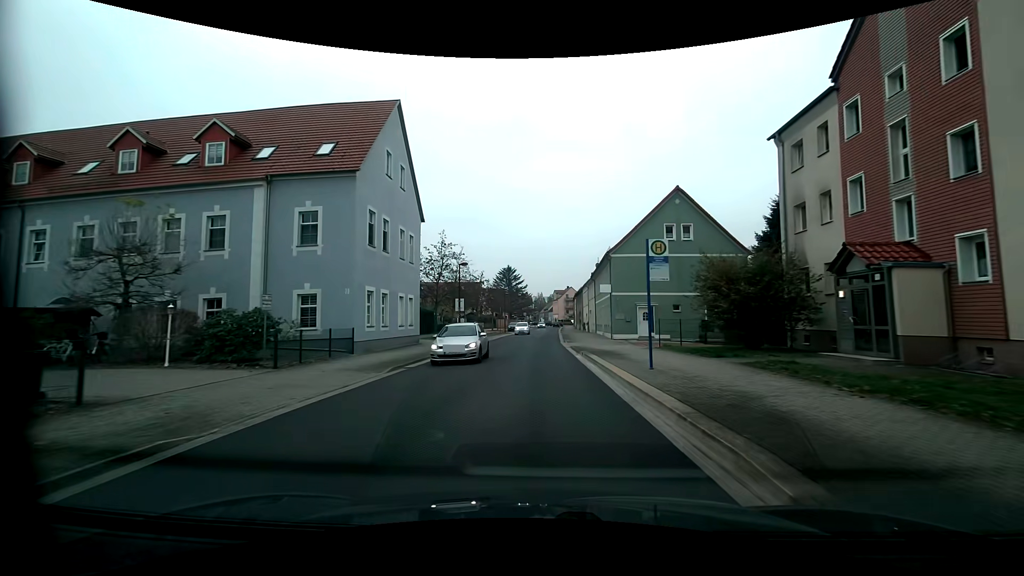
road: residential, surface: asphalt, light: Day
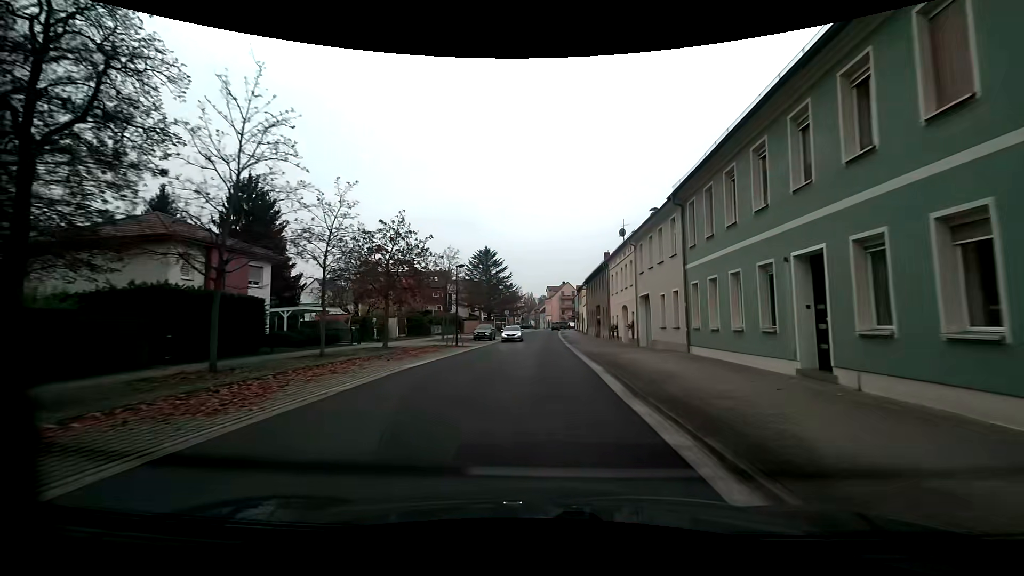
(0.0, +36.5) m; 0°
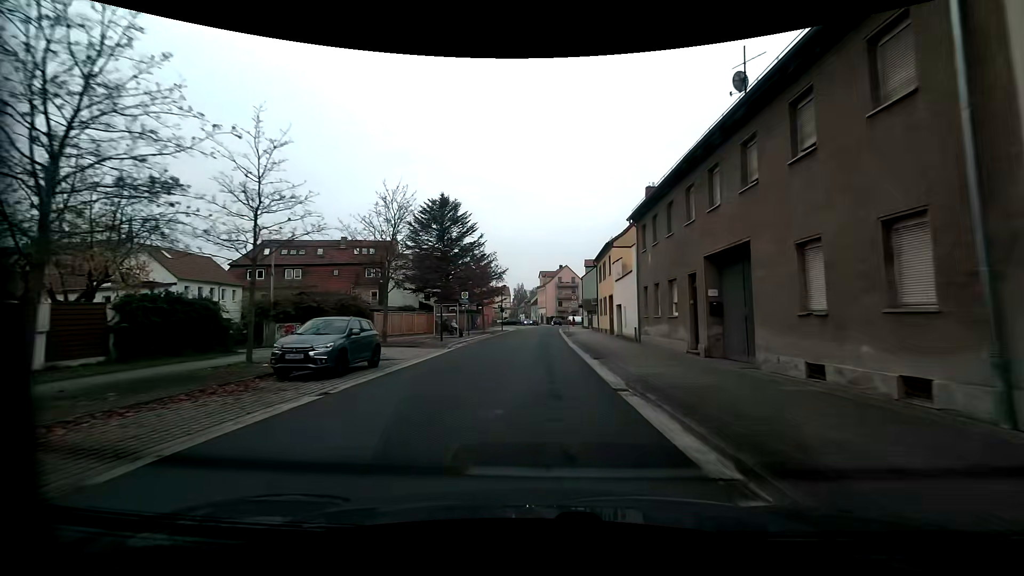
(+0.7, +36.2) m; +1°
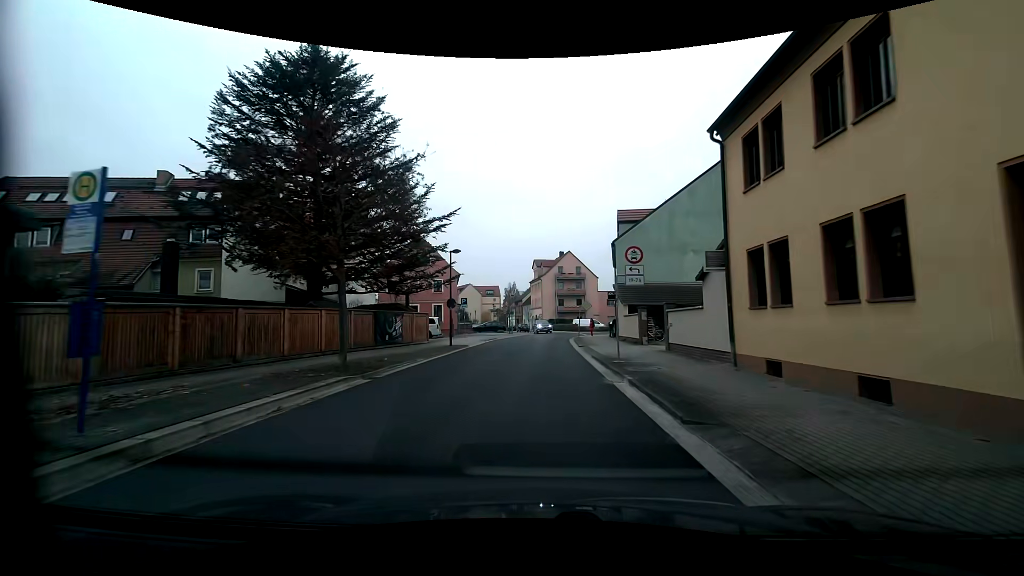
(+0.4, +32.7) m; +1°
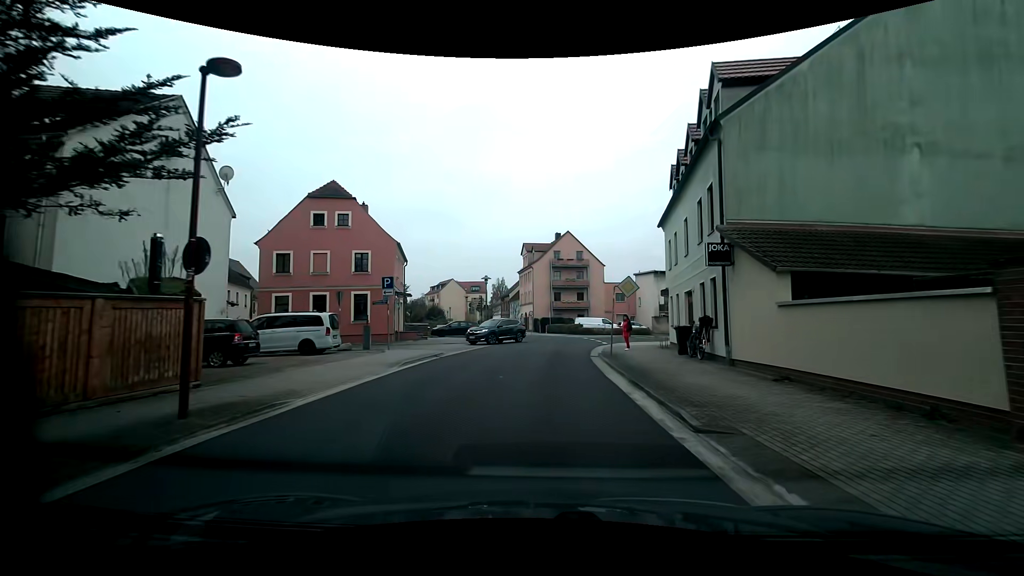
(+0.1, +21.0) m; +1°
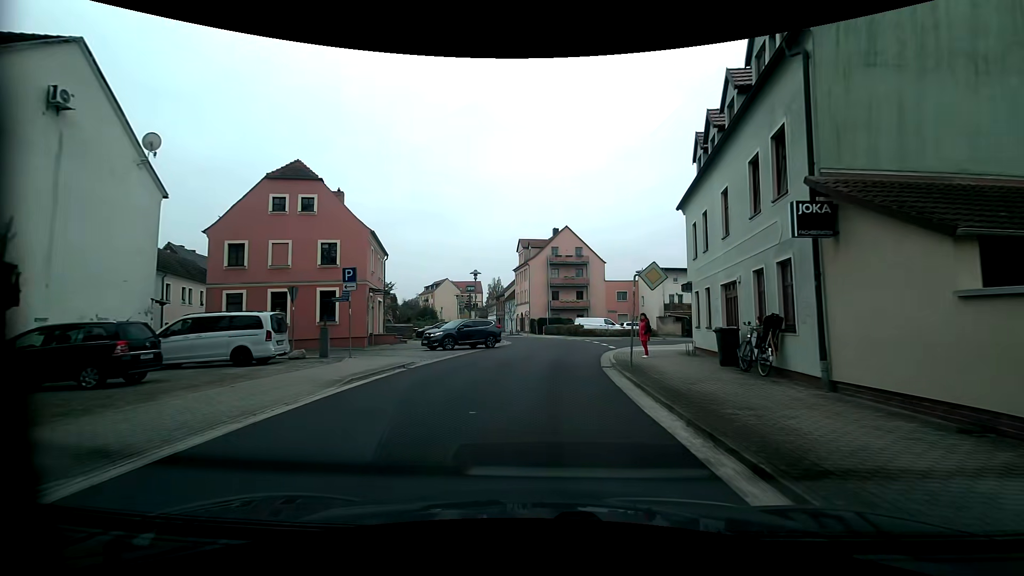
(0.0, +4.5) m; +1°
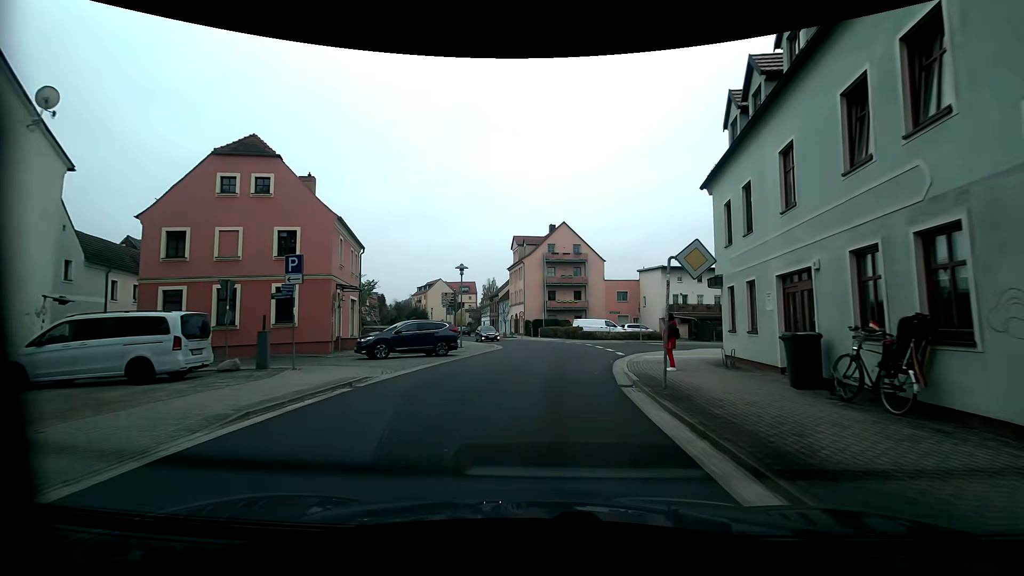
(0.0, +4.1) m; 0°
